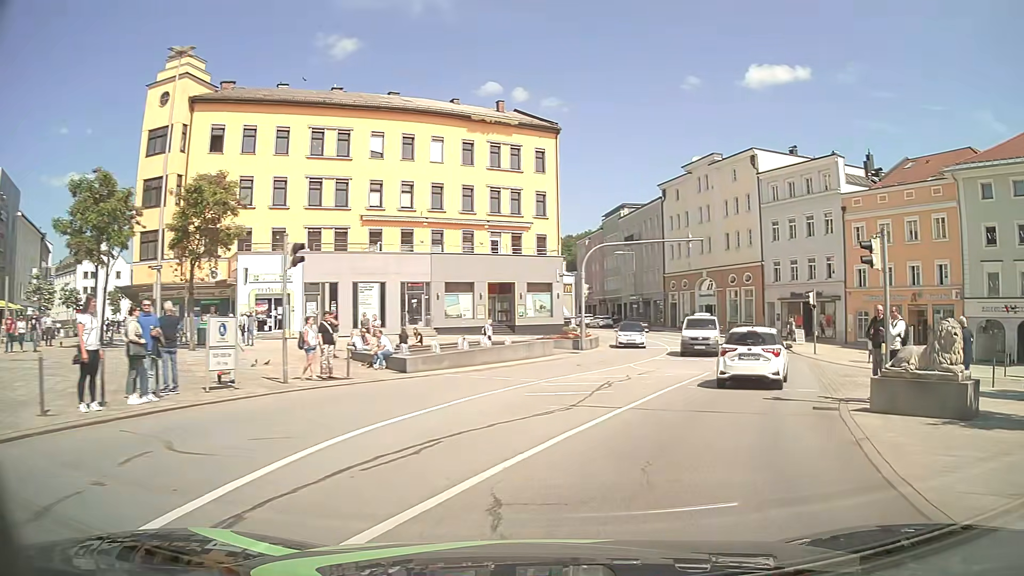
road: primary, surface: asphalt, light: Day
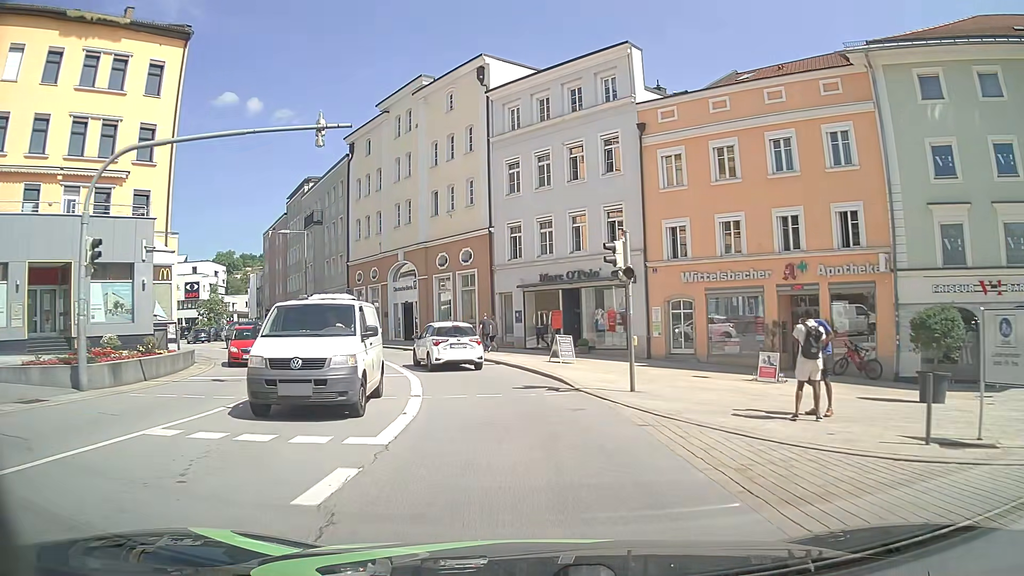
(+6.6, +20.8) m; +23°
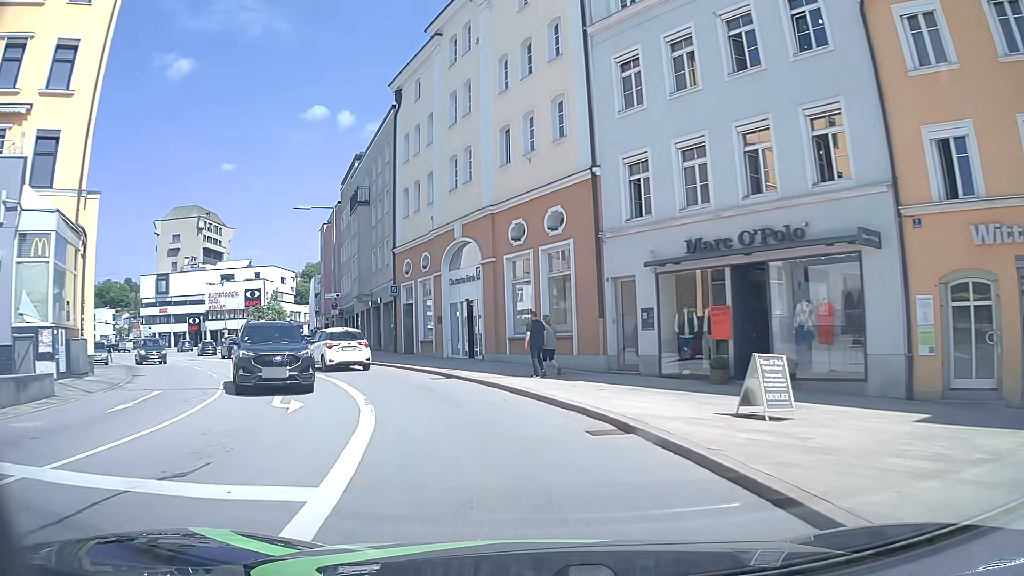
(-0.8, +14.4) m; -8°
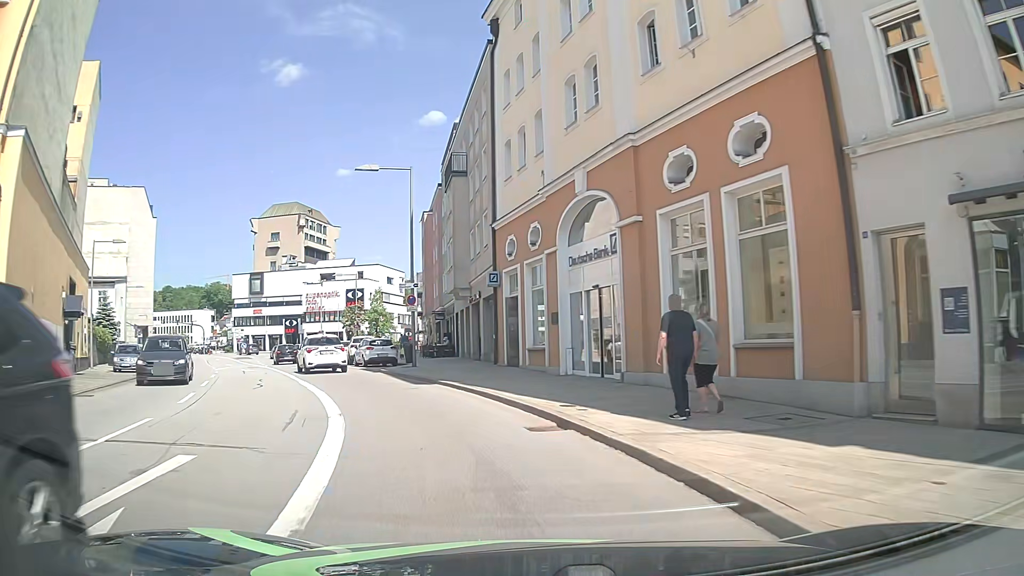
(-0.9, +9.7) m; -11°
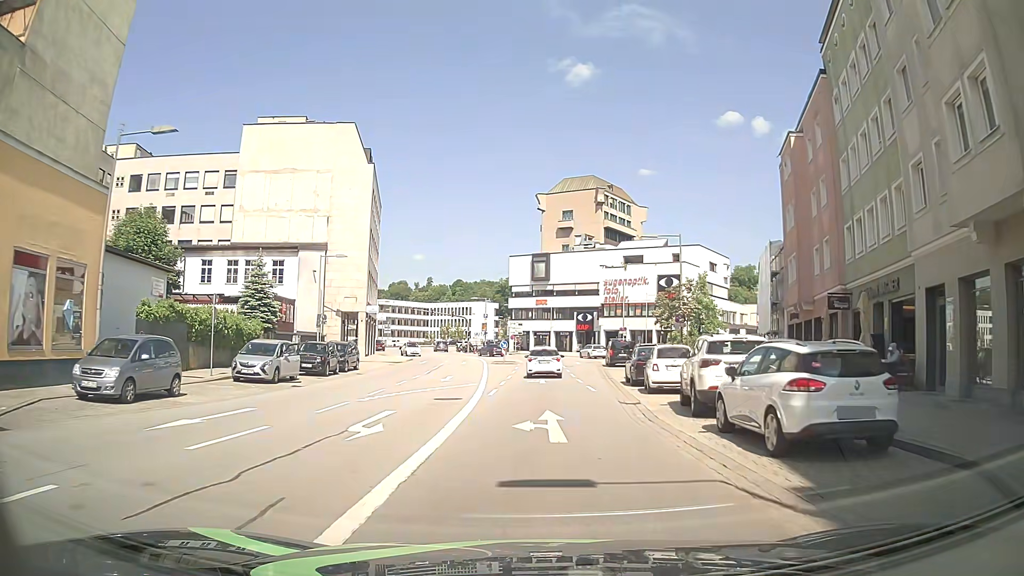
(-6.9, +24.2) m; -26°
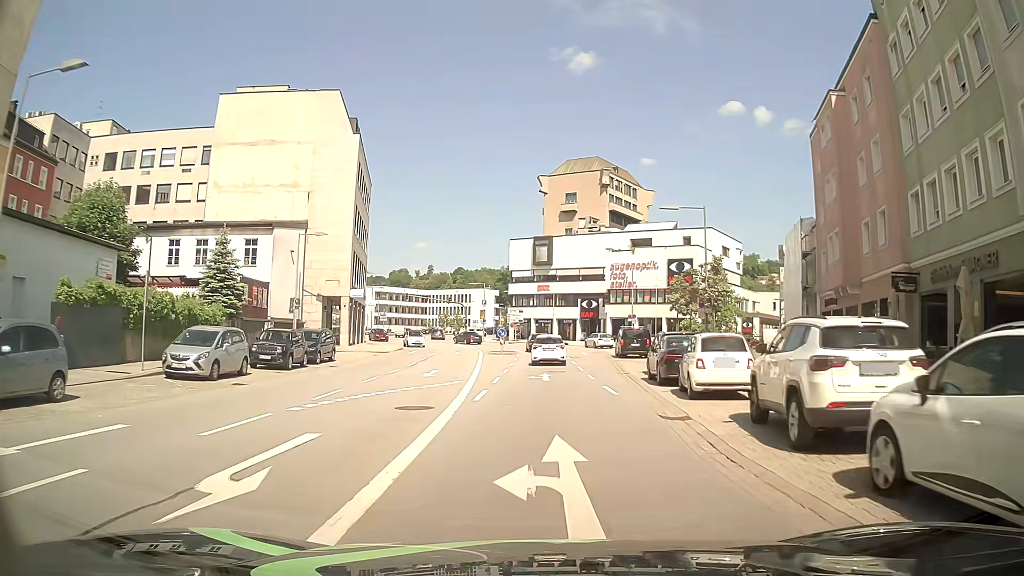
(0.0, +5.4) m; -1°
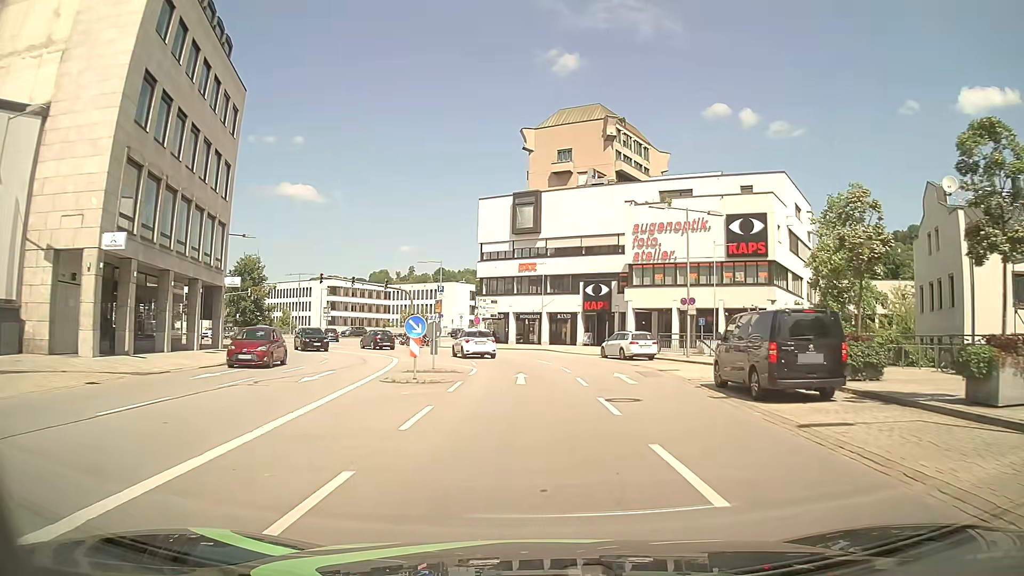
(+0.5, +29.5) m; +1°
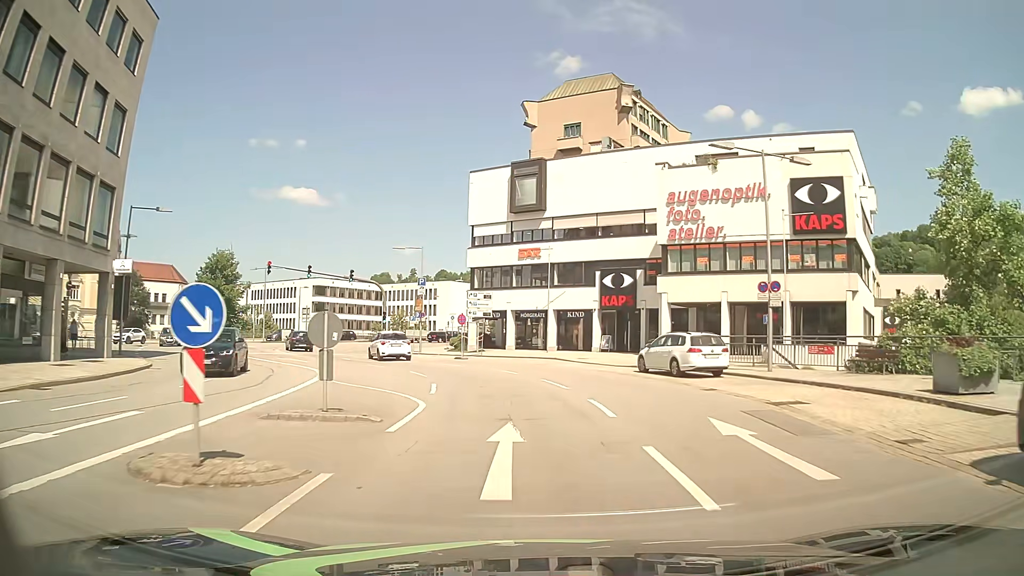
(+0.1, +12.2) m; 0°
(0, +10) (-1, +20) (-5, +29) (-11, +37) (-16, +46) (-19, +55) (-19, +65) (-16, +75) (-12, +84) (-7, +92) m
